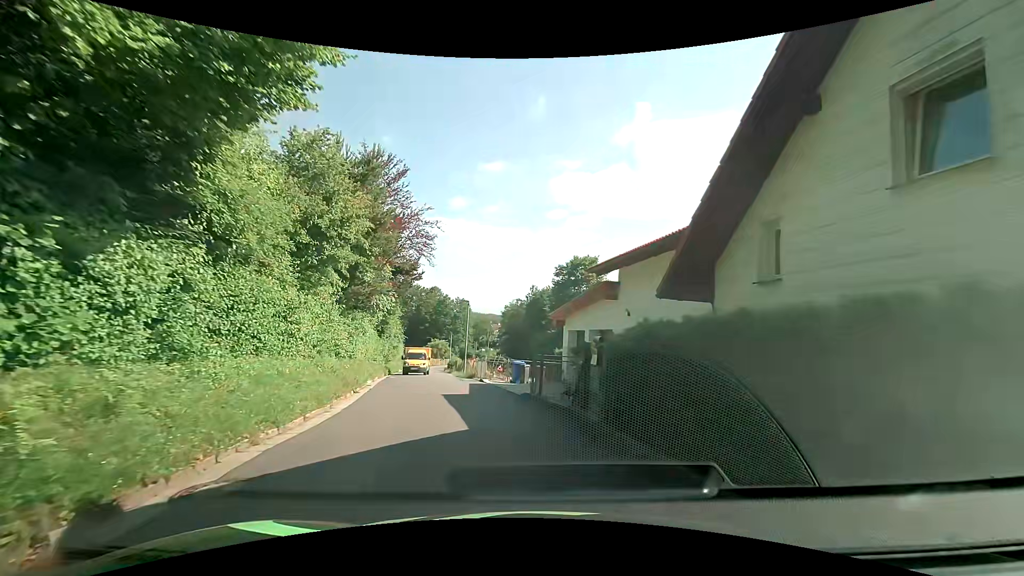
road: residential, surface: asphalt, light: Day
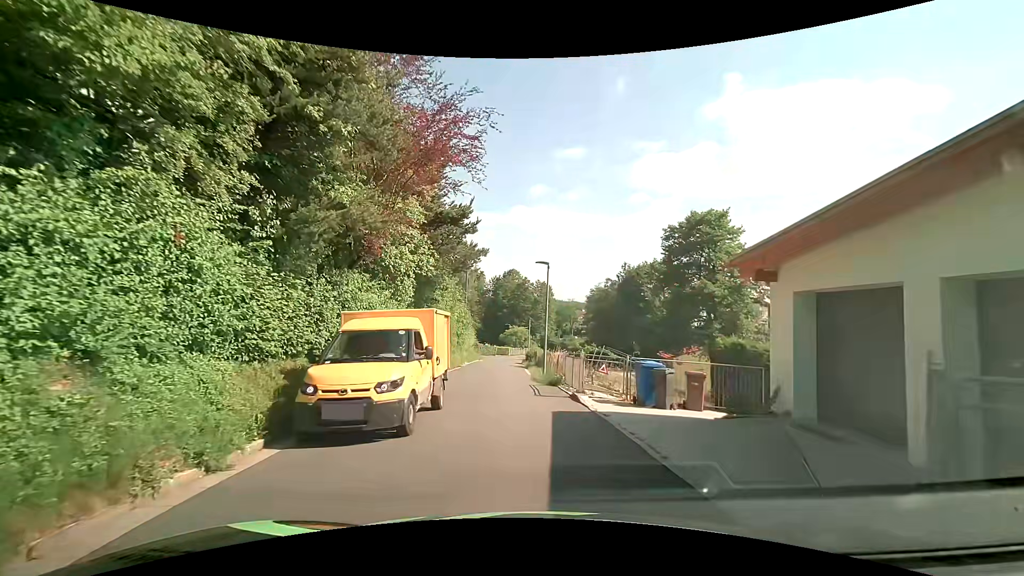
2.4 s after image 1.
(-1.0, +11.6) m; -10°
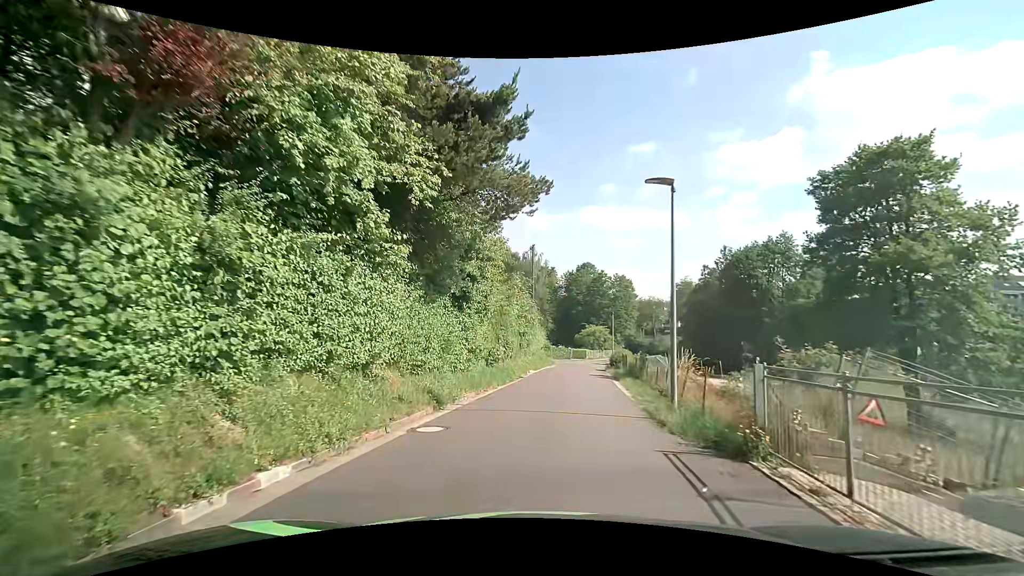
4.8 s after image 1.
(-0.3, +11.0) m; -8°
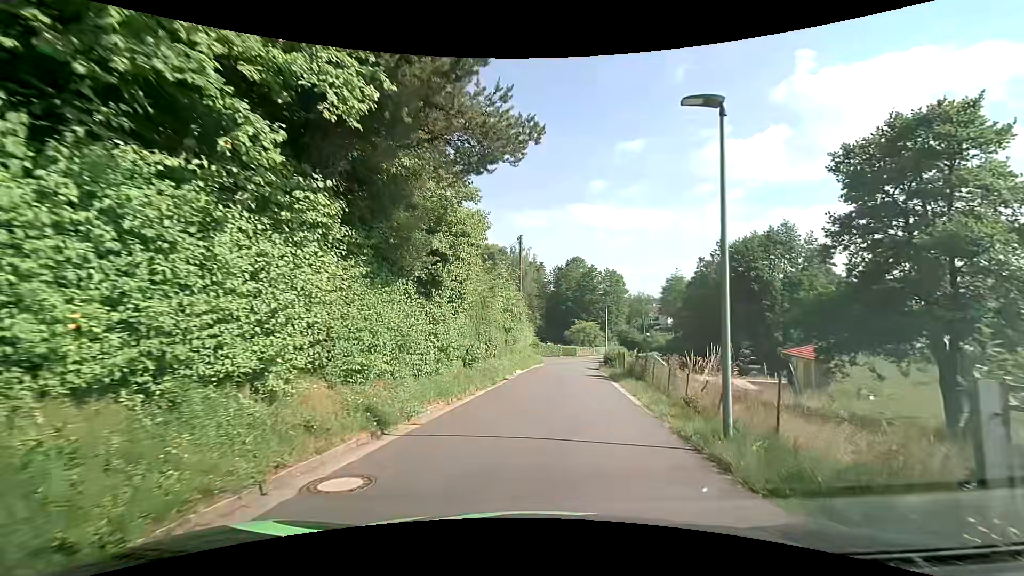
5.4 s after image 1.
(+0.1, +3.6) m; +1°
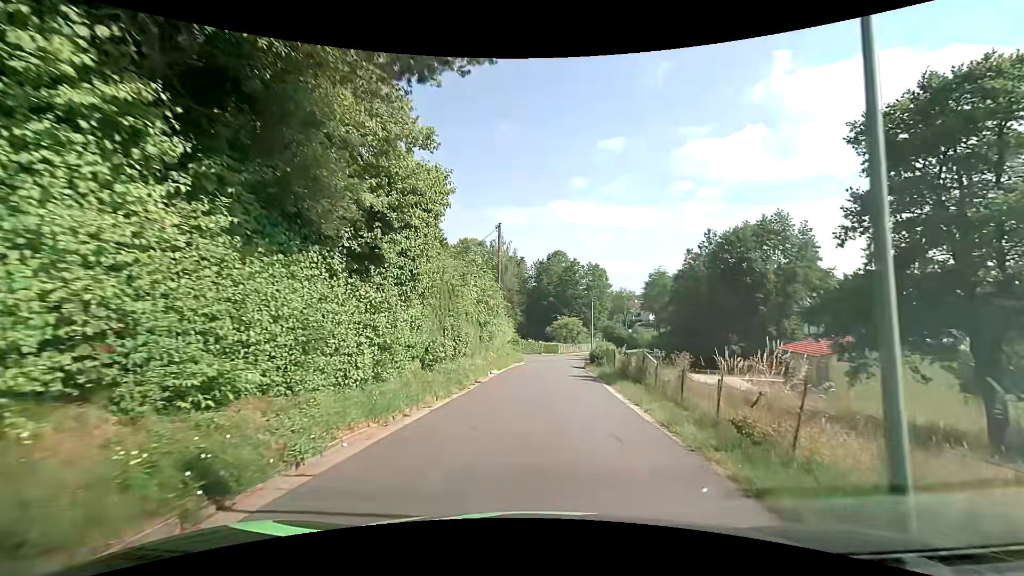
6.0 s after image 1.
(+0.1, +3.7) m; +1°
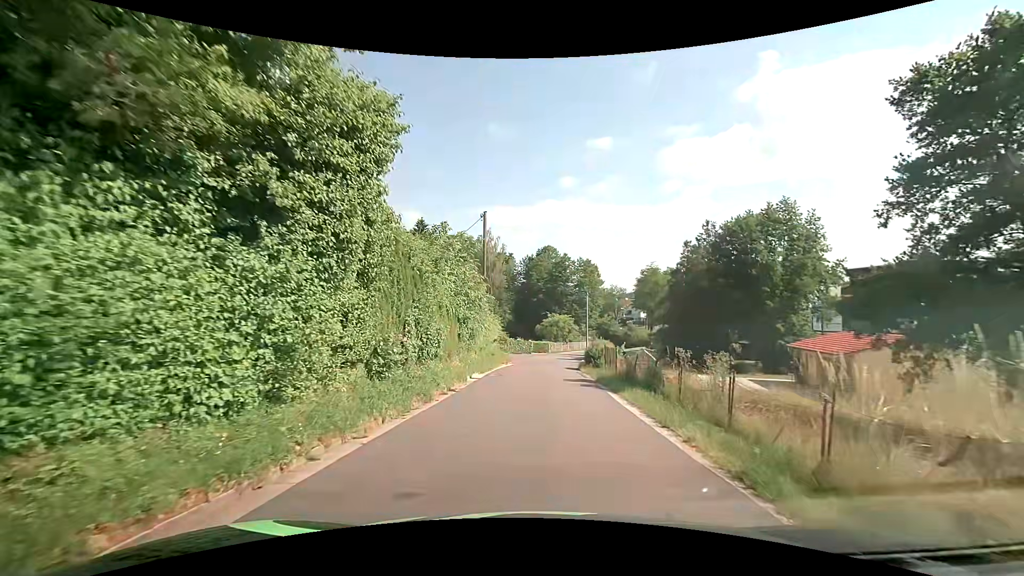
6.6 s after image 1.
(+0.1, +3.8) m; +2°
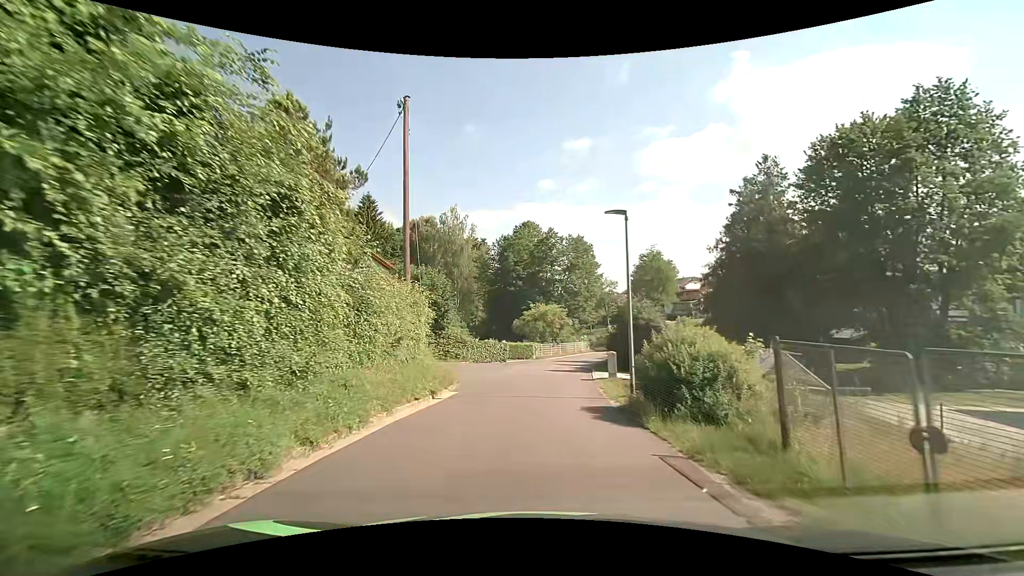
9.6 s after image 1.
(+0.5, +20.5) m; +2°
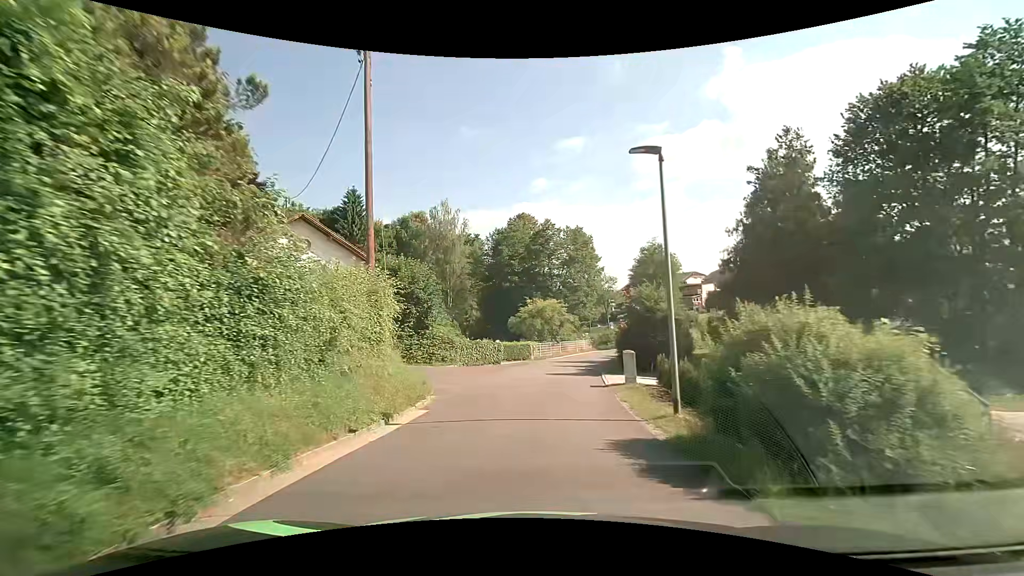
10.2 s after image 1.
(0.0, +4.3) m; +1°
